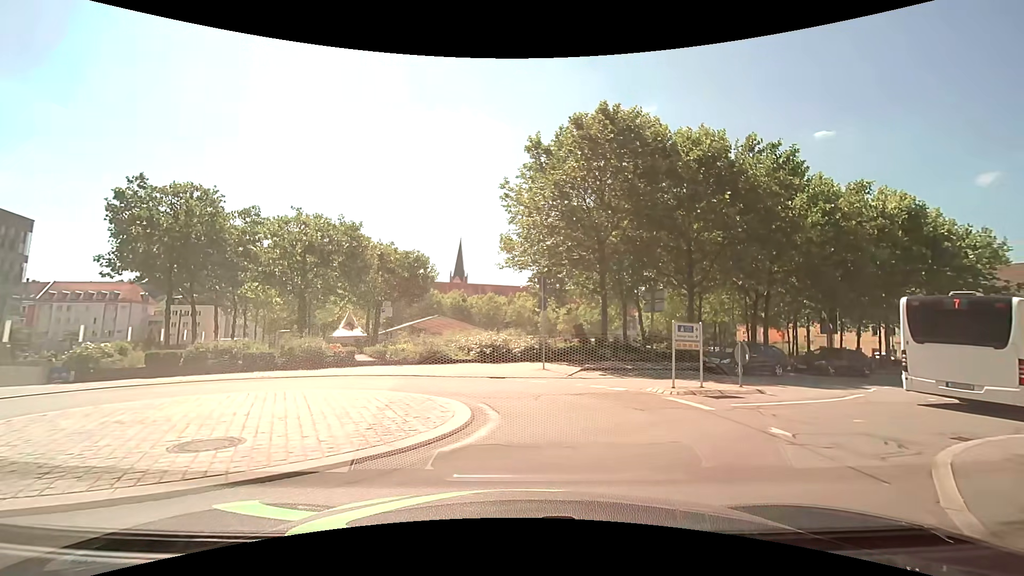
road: residential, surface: asphalt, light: Day
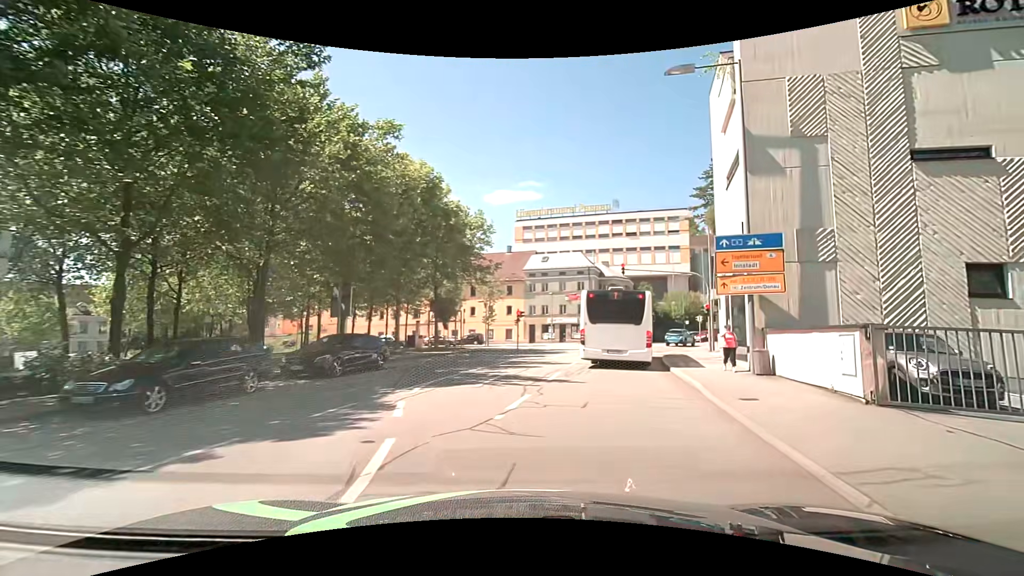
(+5.1, +10.9) m; +52°
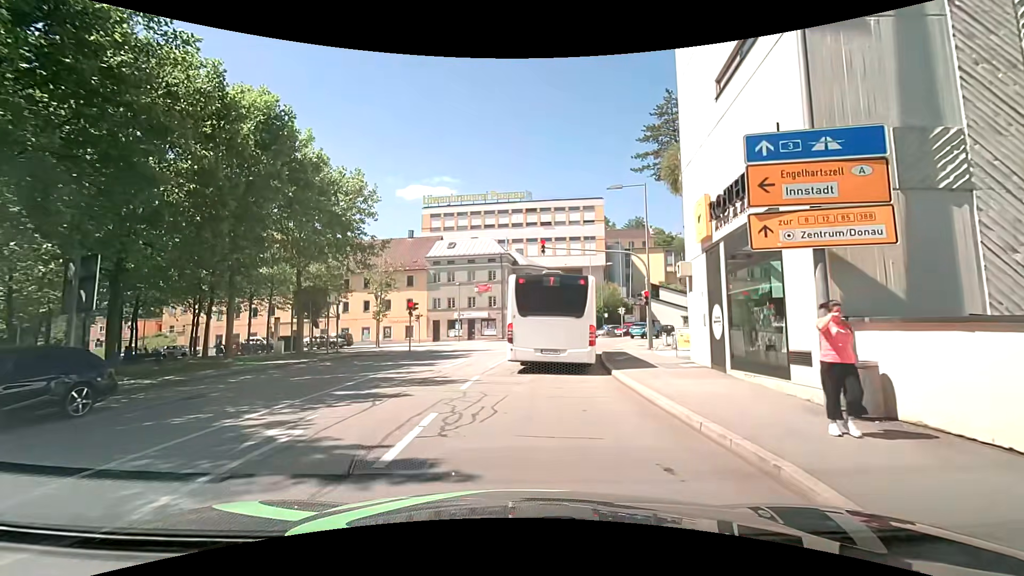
(+1.1, +8.5) m; +11°
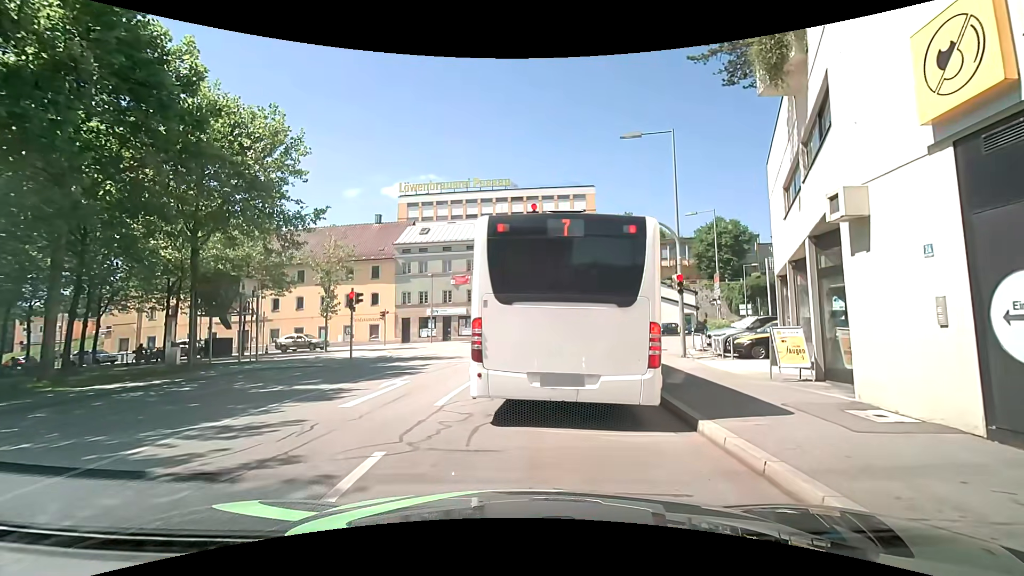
(+0.1, +8.0) m; +3°
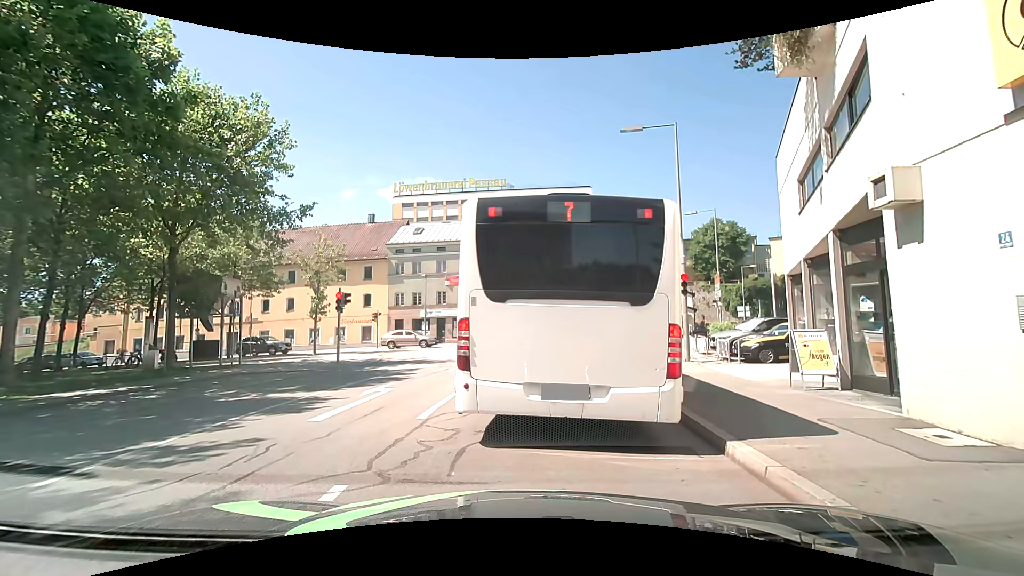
(0.0, +1.0) m; 0°
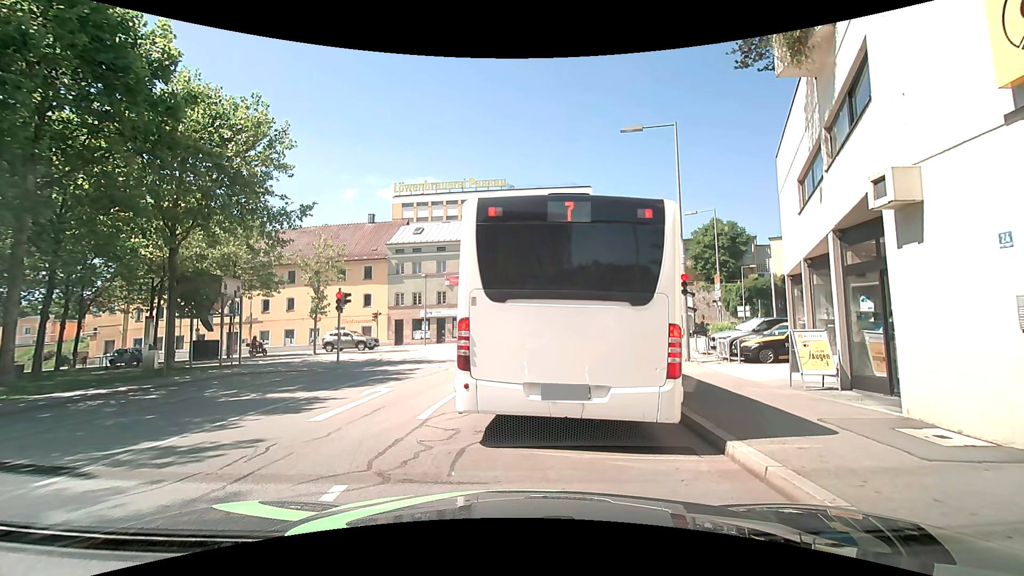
(0.0, 0.0) m; 0°
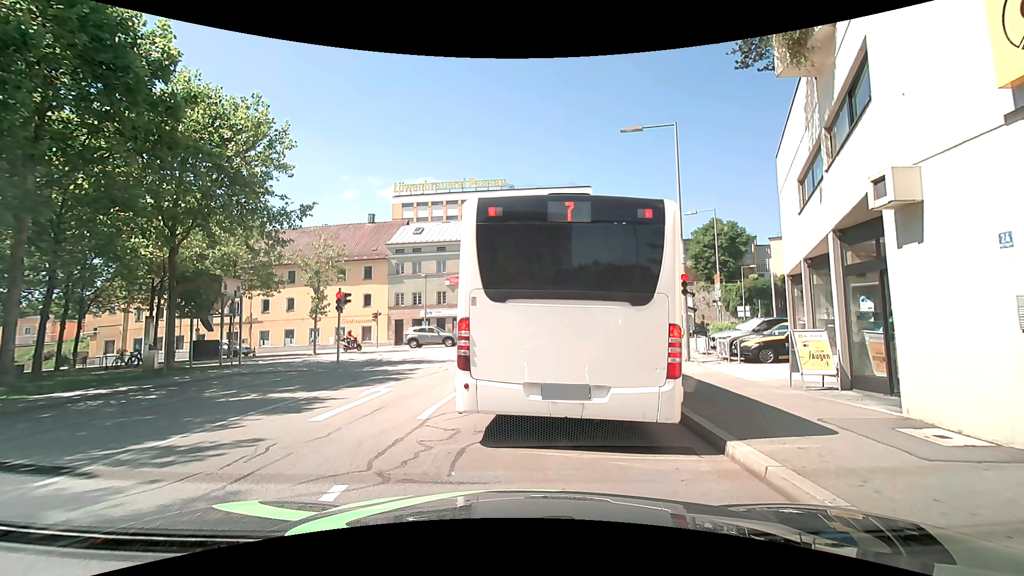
(0.0, 0.0) m; 0°
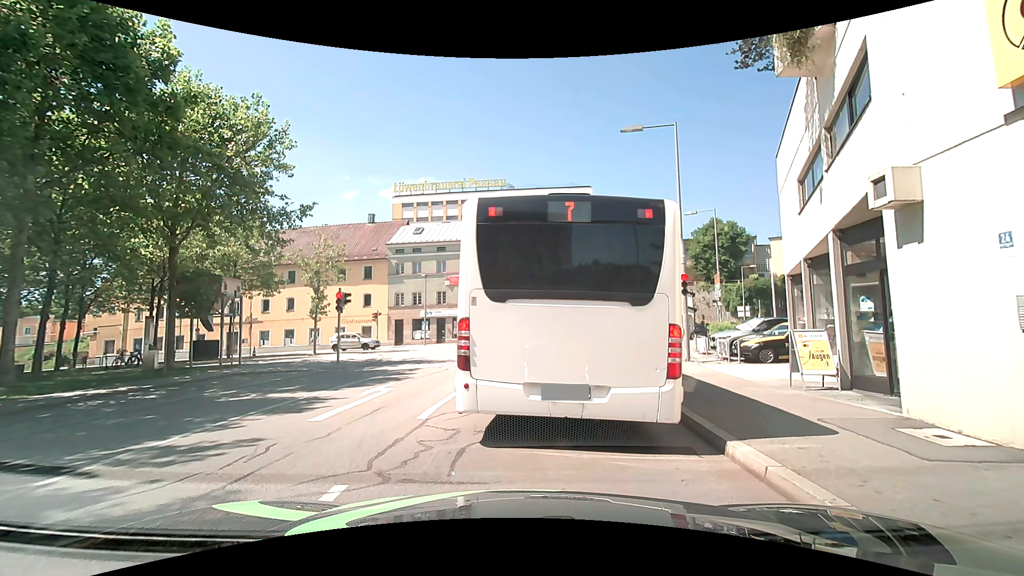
(0.0, 0.0) m; 0°
